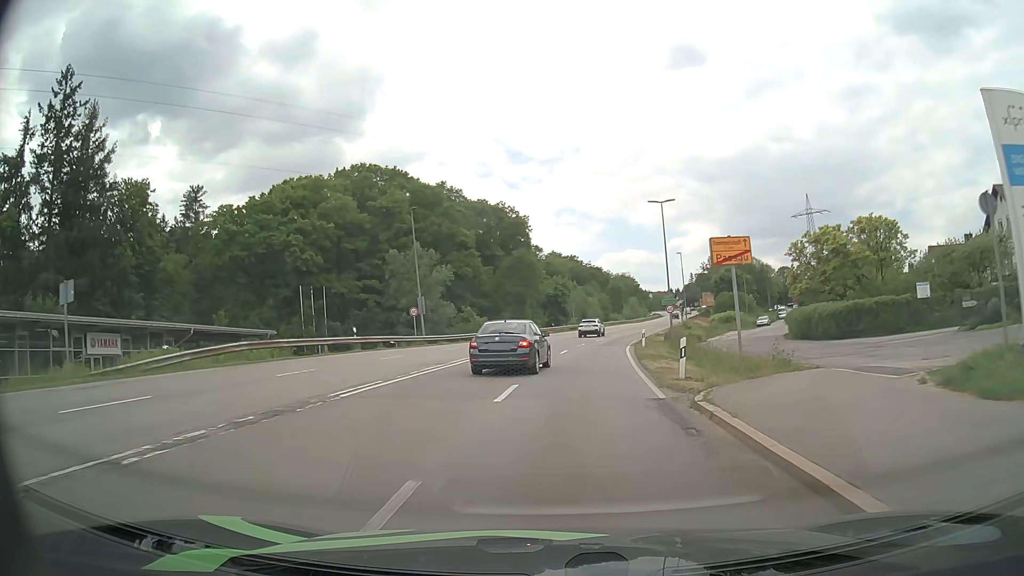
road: secondary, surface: asphalt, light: Day
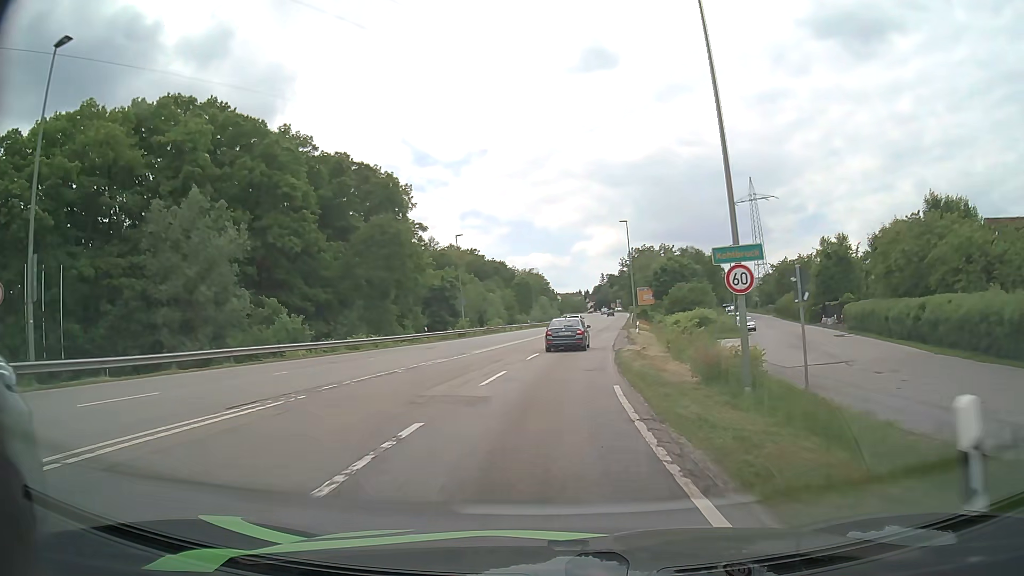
(+2.6, +33.2) m; +8°
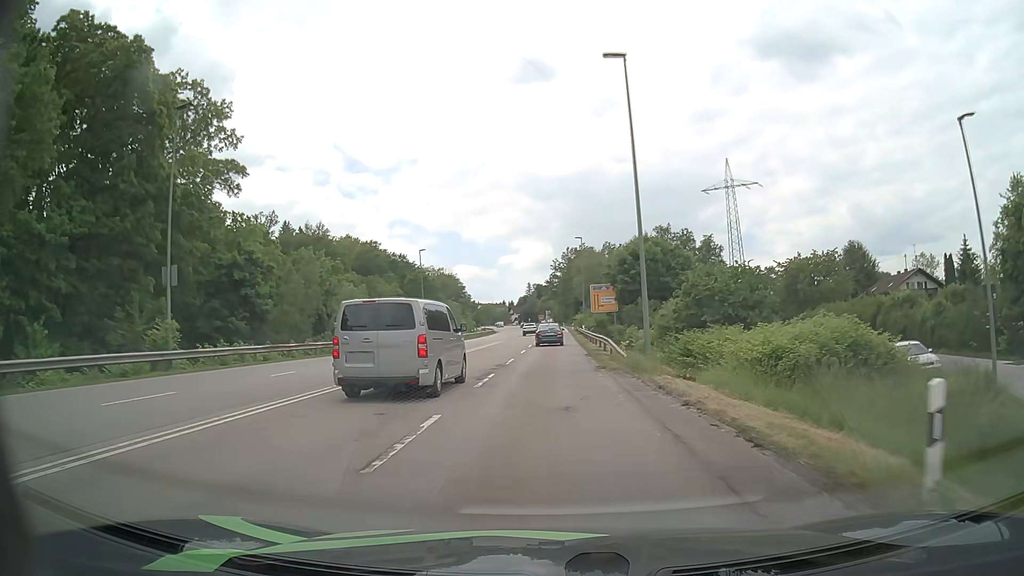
(+2.8, +43.1) m; +7°
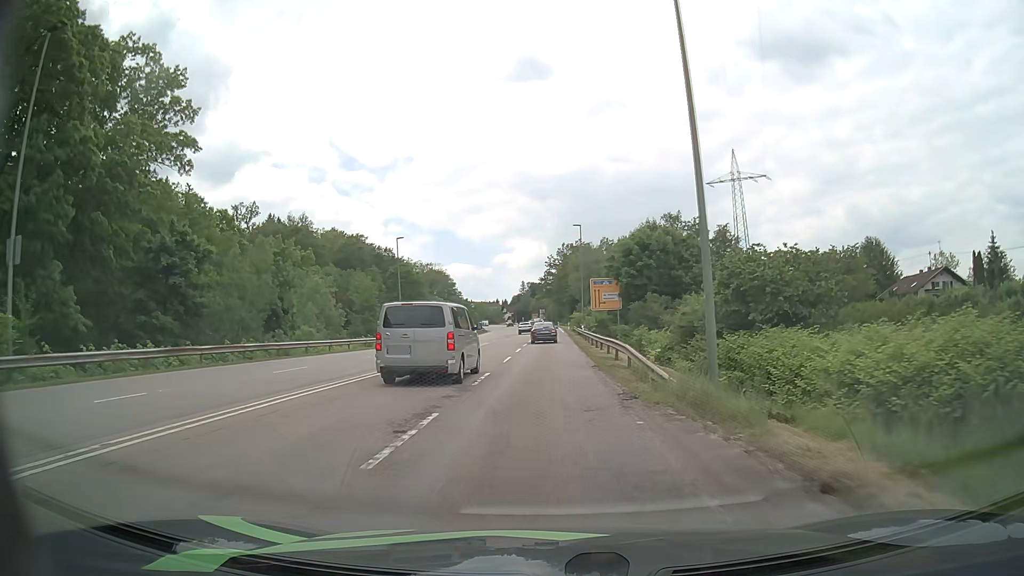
(0.0, +8.8) m; 0°
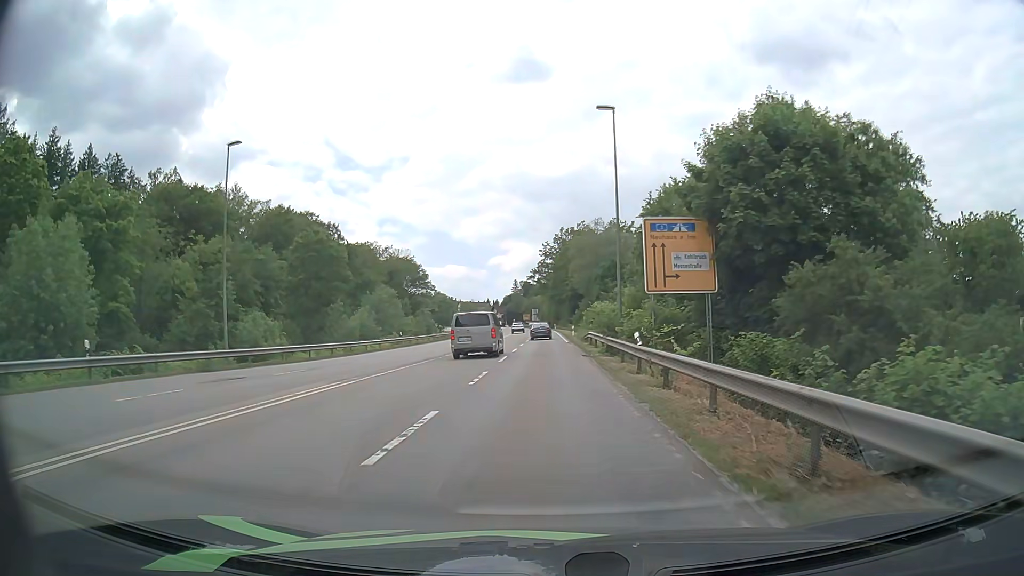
(+0.2, +35.4) m; 0°
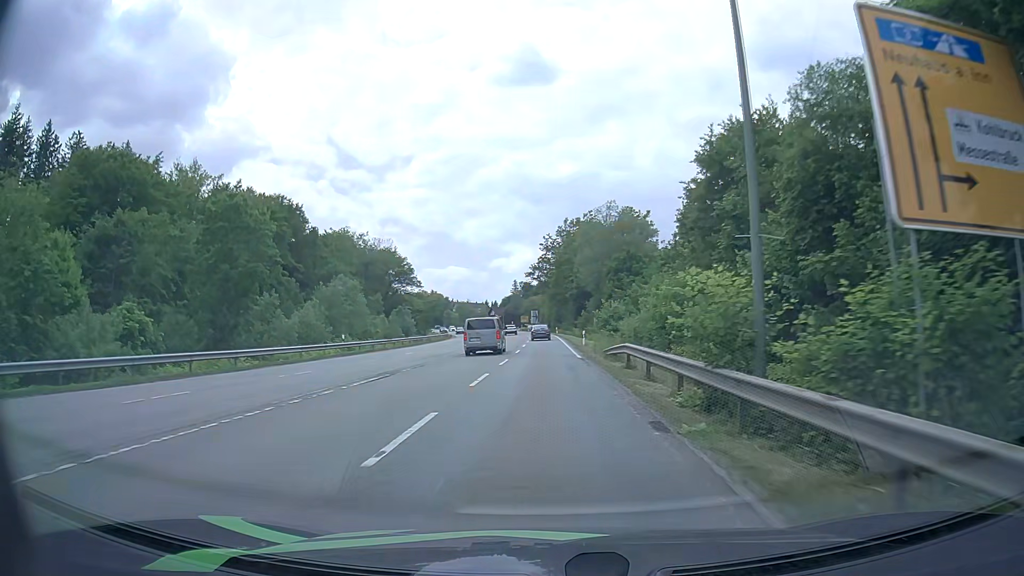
(0.0, +17.8) m; 0°
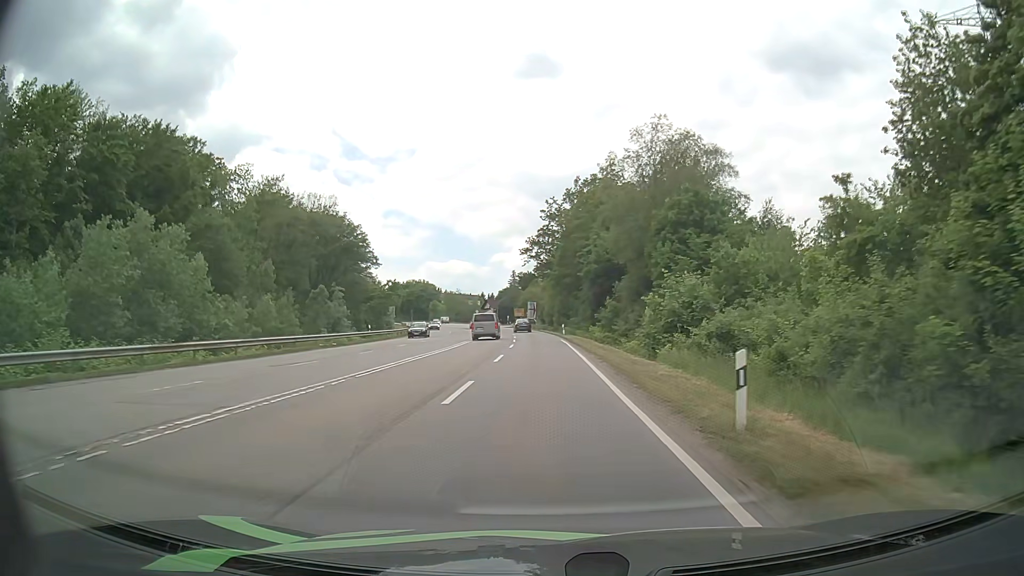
(+0.1, +35.6) m; 0°
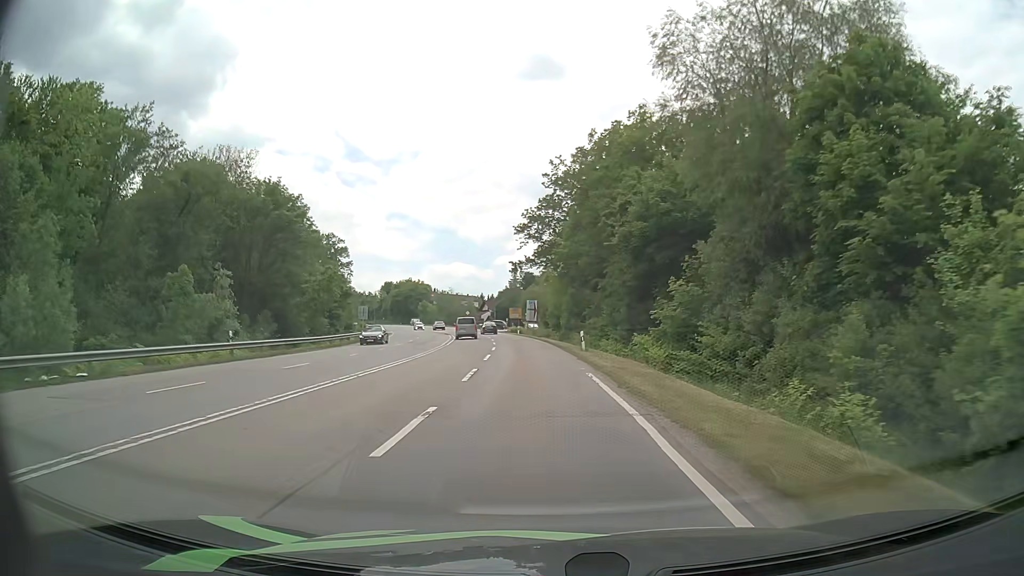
(-0.2, +26.6) m; -1°
